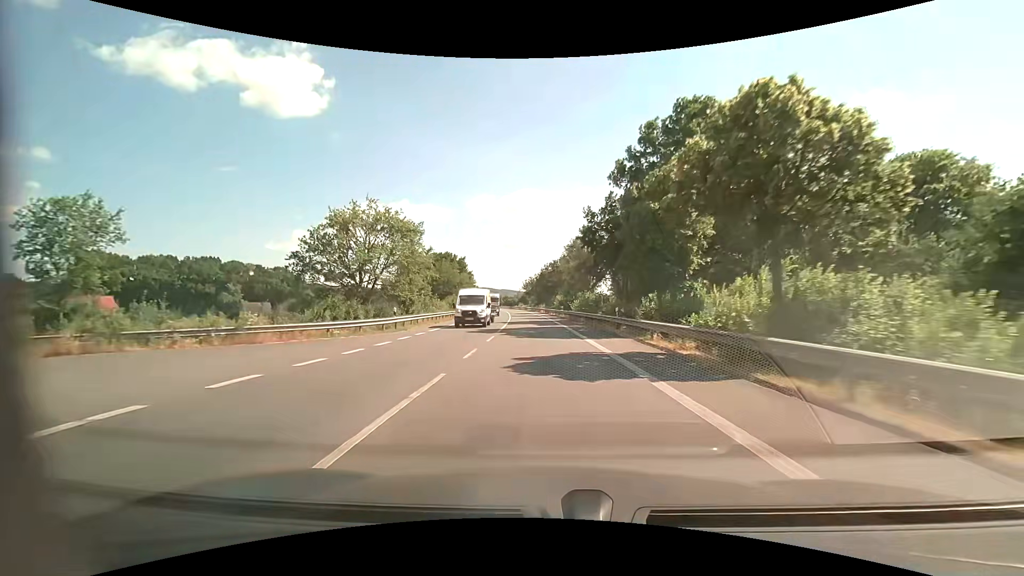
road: primary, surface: asphalt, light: Day
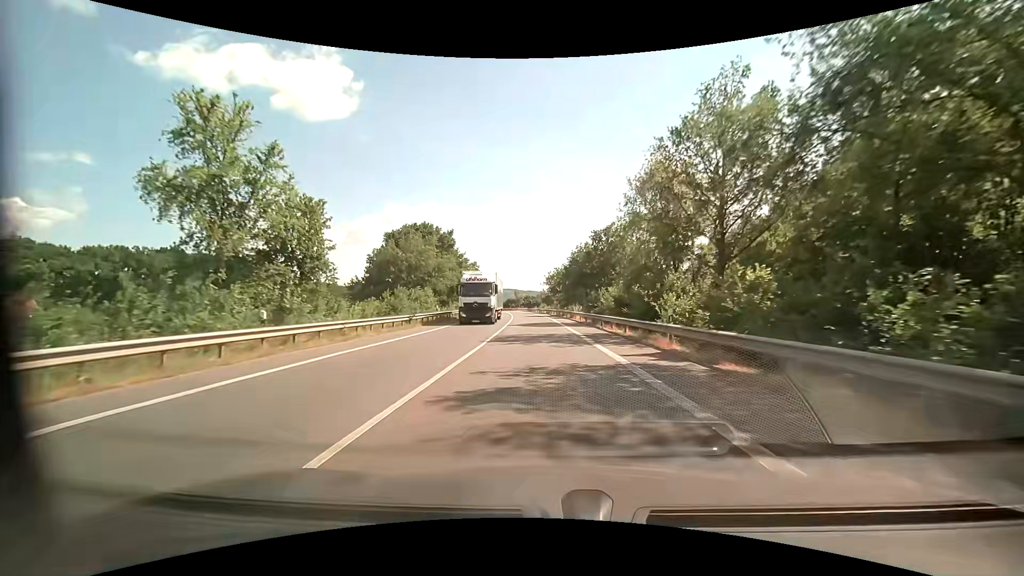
(-1.2, +42.9) m; -3°
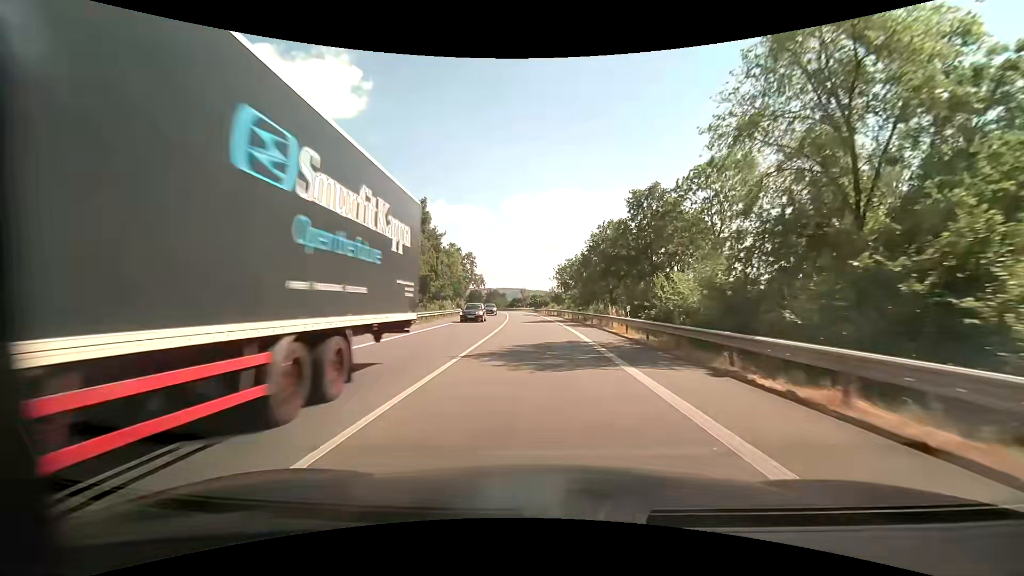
(-0.2, +21.3) m; -1°
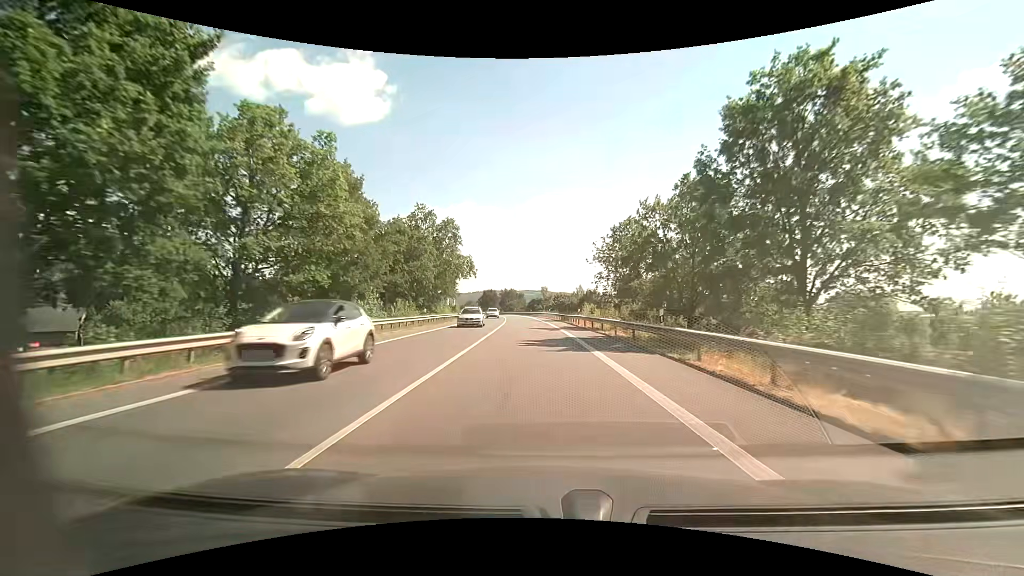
(-1.0, +42.3) m; -3°
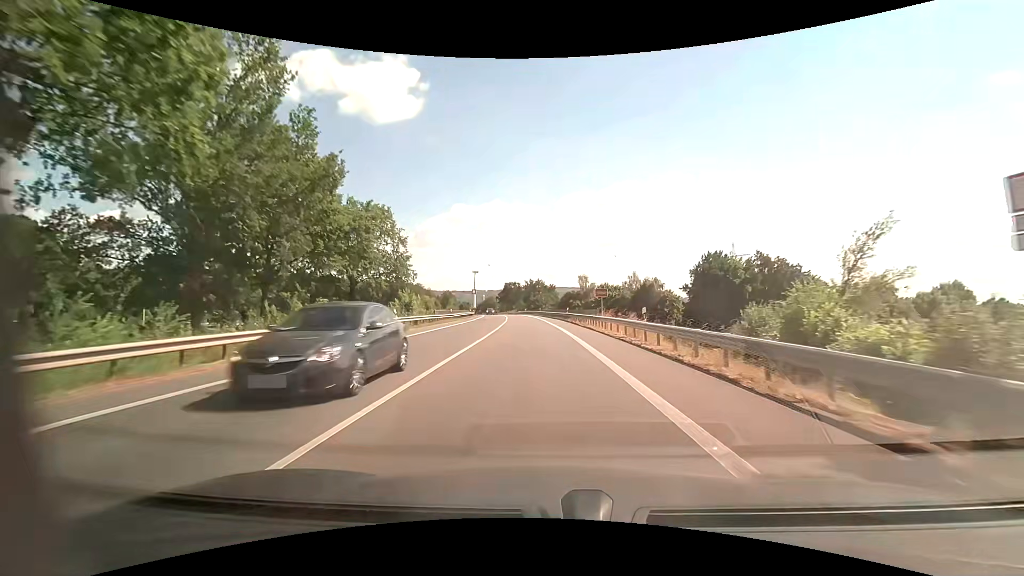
(-1.8, +52.7) m; -3°
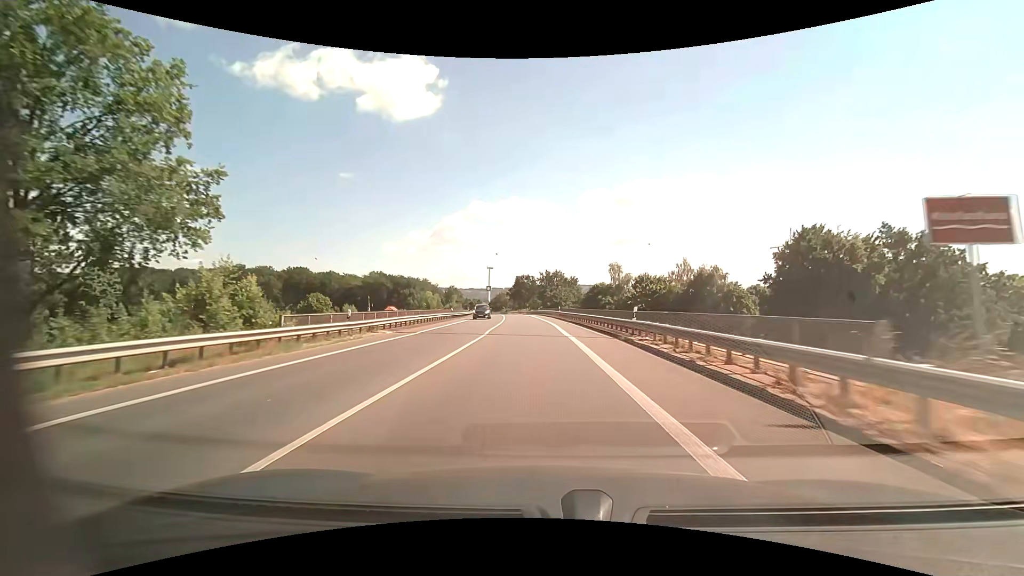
(-0.7, +32.0) m; -2°
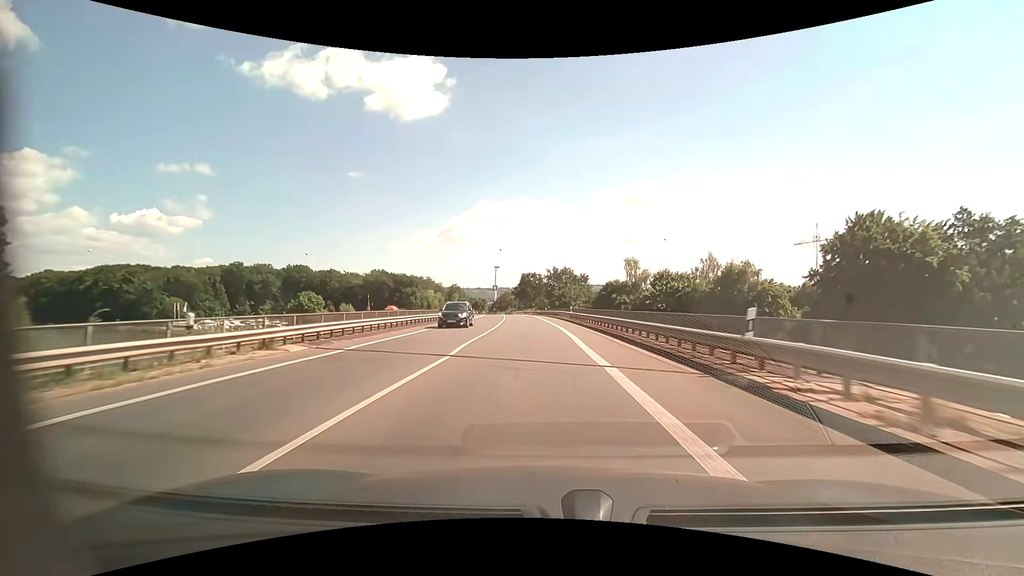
(-0.1, +10.7) m; -1°
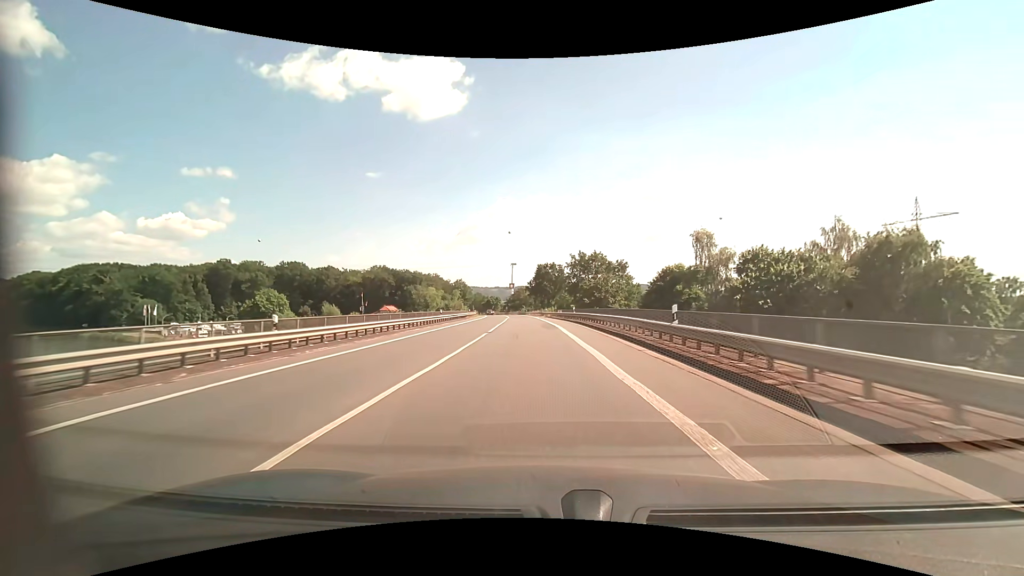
(-0.6, +32.3) m; -2°
